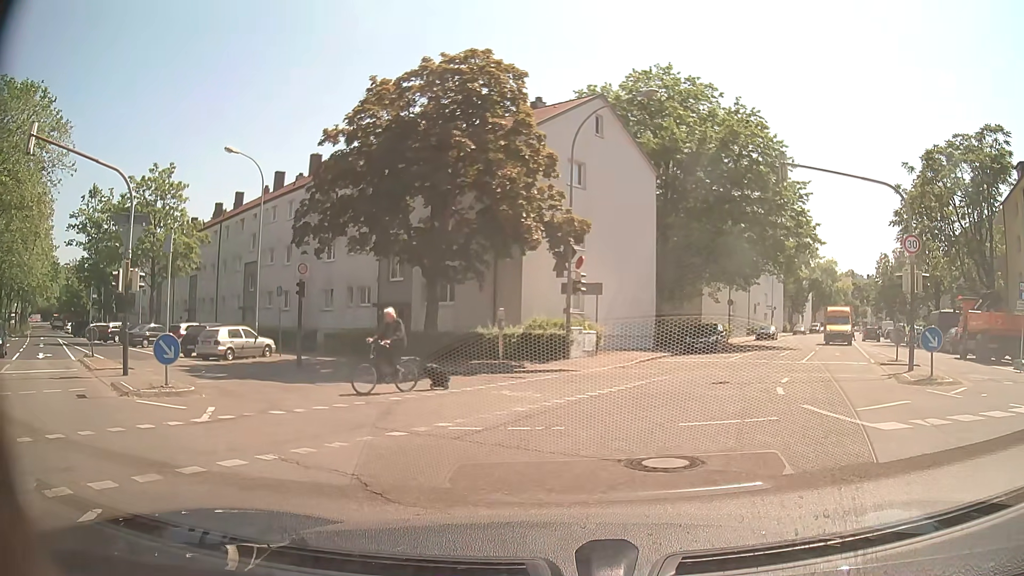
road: tertiary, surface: asphalt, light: Day
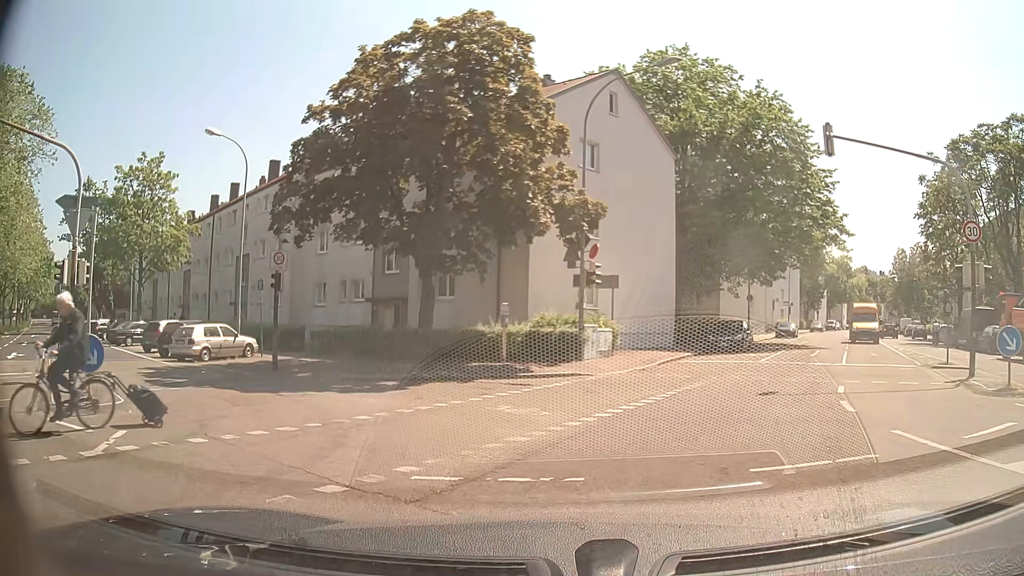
(0.0, +3.1) m; 0°
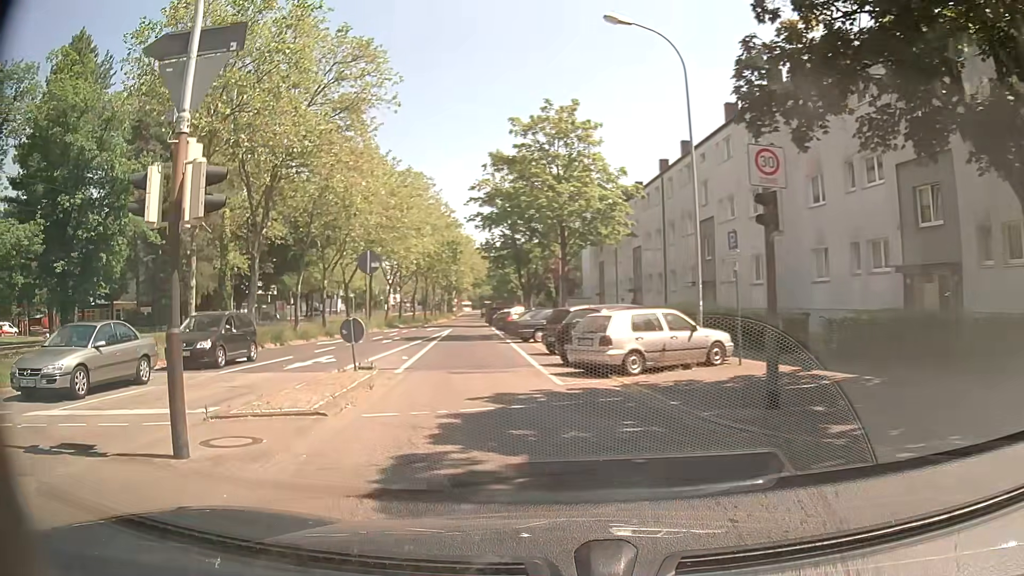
(-3.7, +10.9) m; -40°
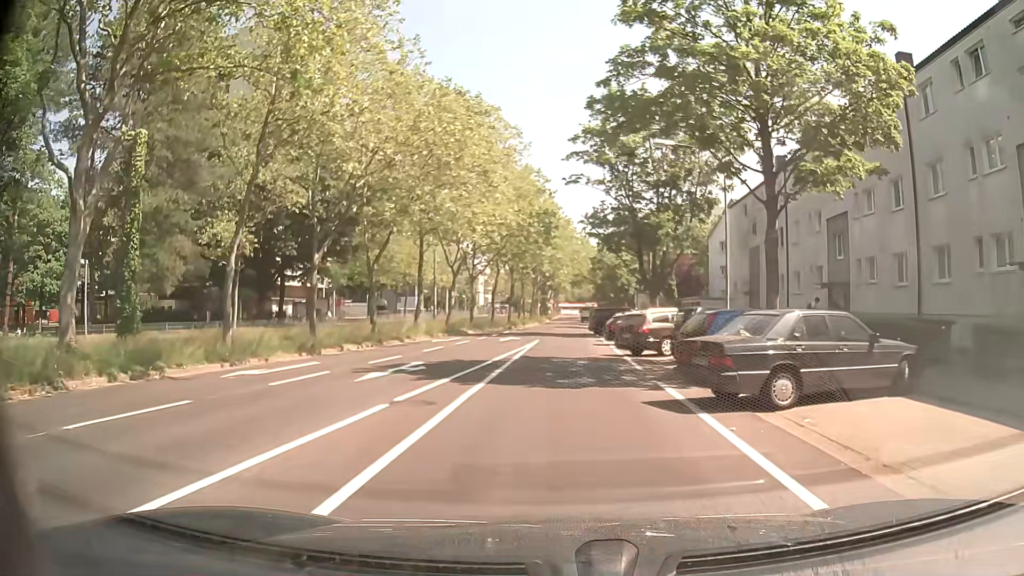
(-2.7, +19.5) m; -9°
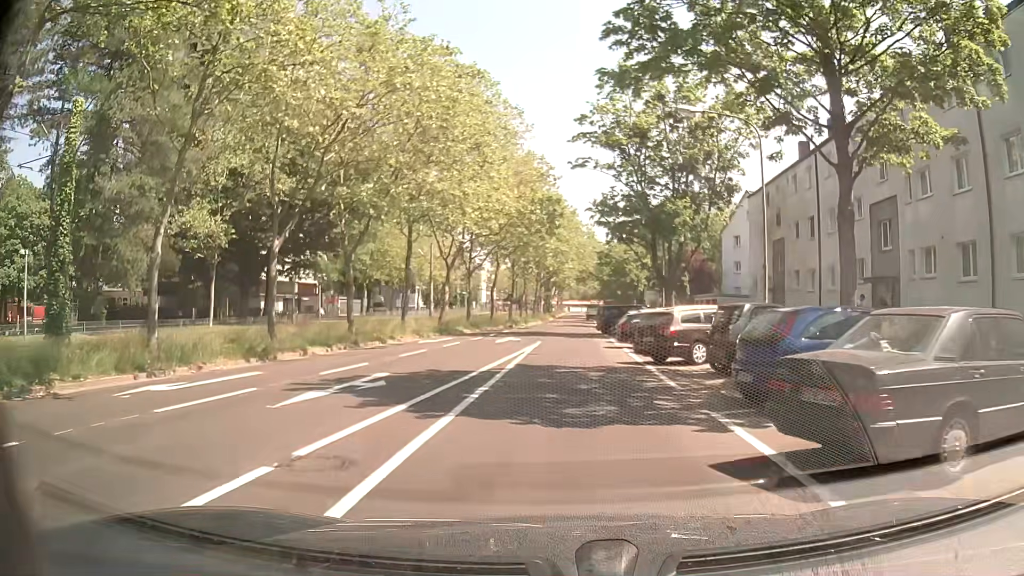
(-0.1, +4.4) m; -1°
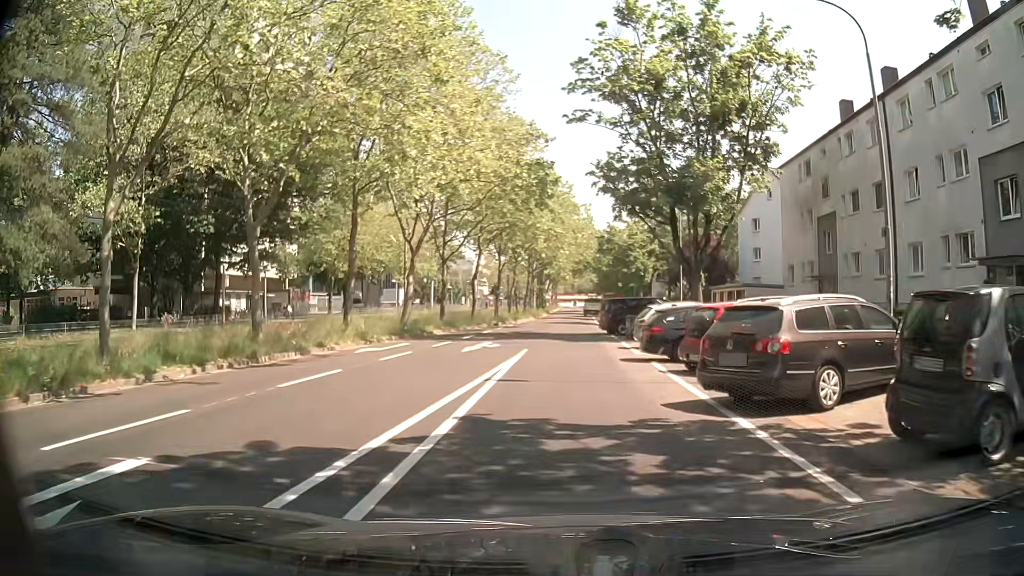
(0.0, +8.9) m; -1°
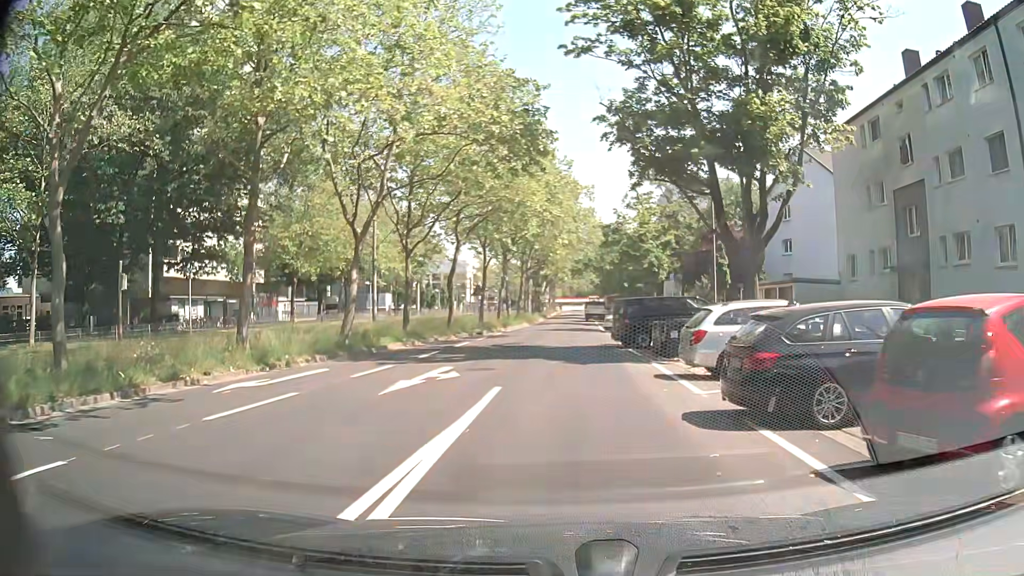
(+0.3, +9.1) m; +3°
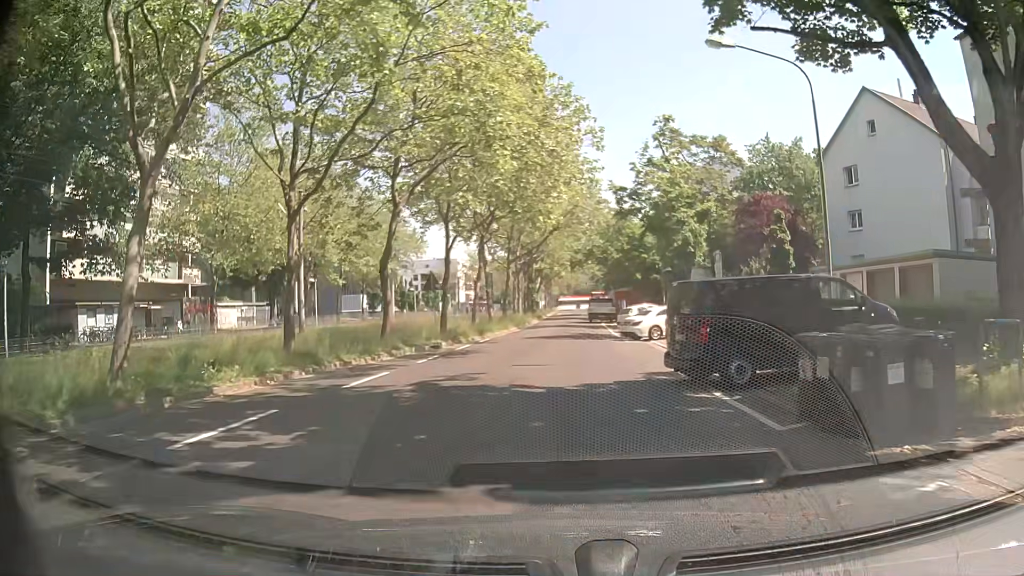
(-0.1, +13.5) m; 0°
(0, +10) (0, +20) (0, +30) (0, +40) (0, +50) (0, +60) (+1, +70) (+1, +80) (+2, +90) (+2, +100) m
